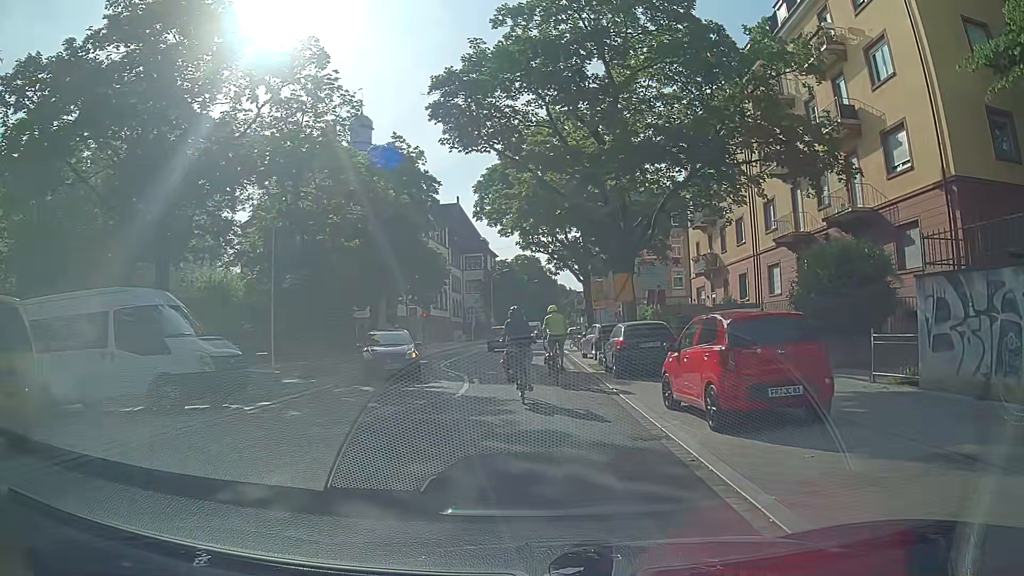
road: residential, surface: asphalt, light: Day
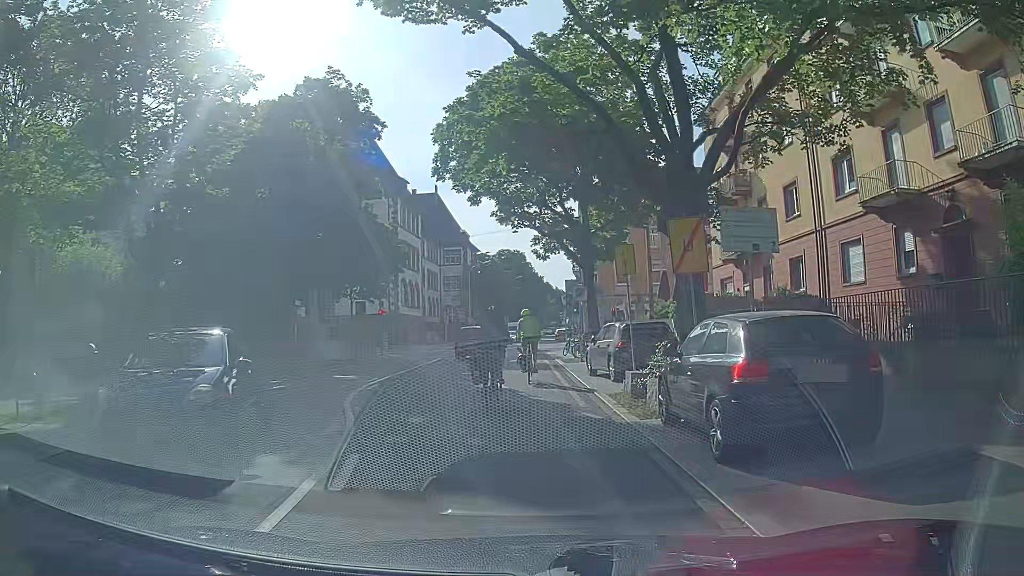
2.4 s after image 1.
(+0.1, +11.0) m; -1°
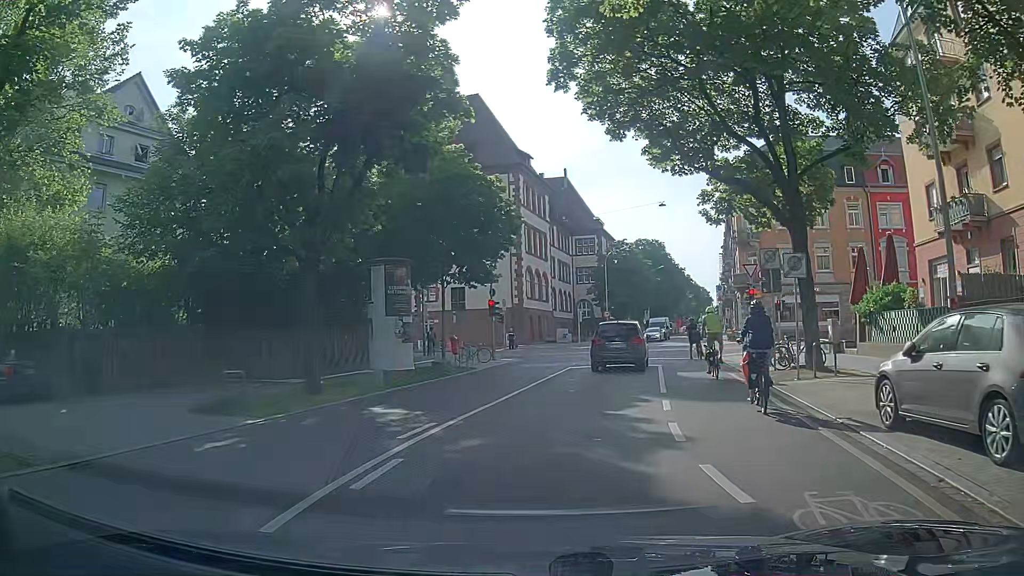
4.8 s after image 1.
(-0.7, +10.8) m; -9°
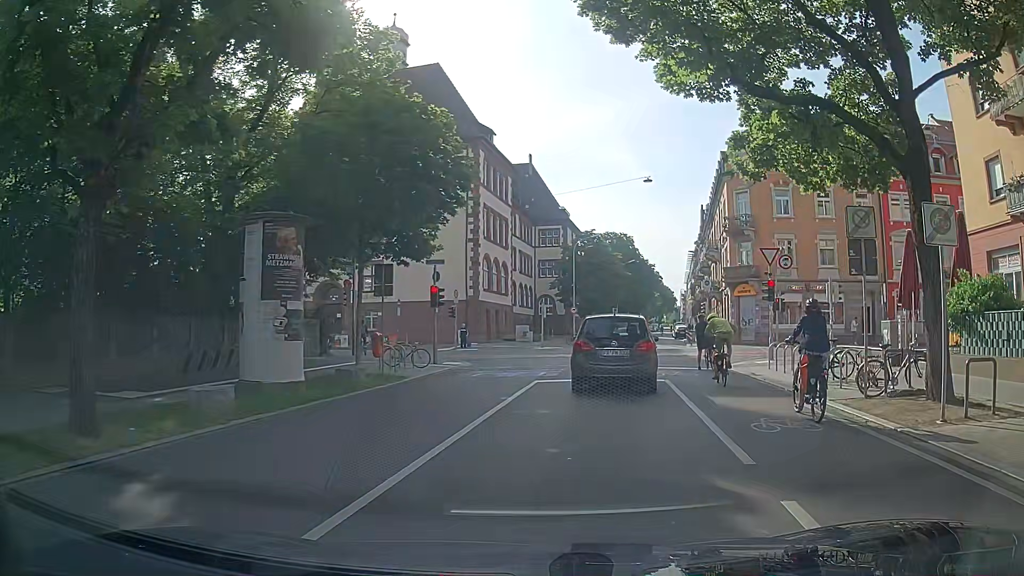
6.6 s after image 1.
(0.0, +7.6) m; +4°
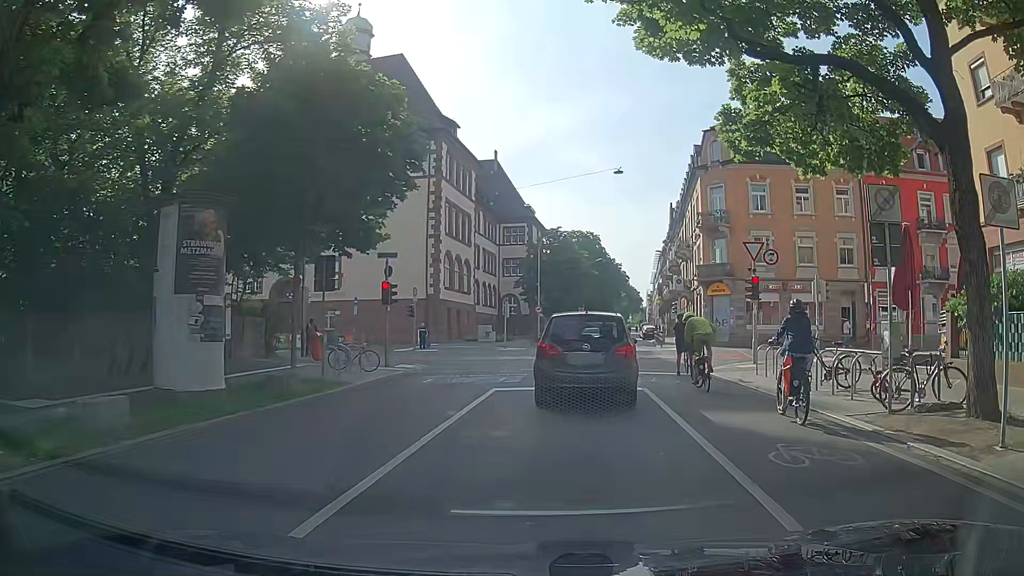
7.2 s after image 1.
(0.0, +2.2) m; +2°
